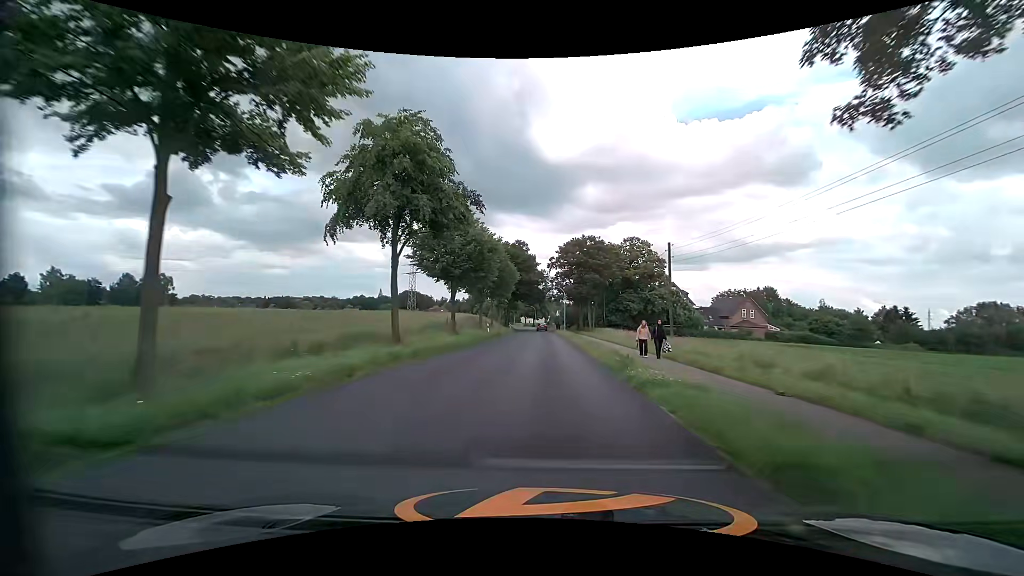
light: Day
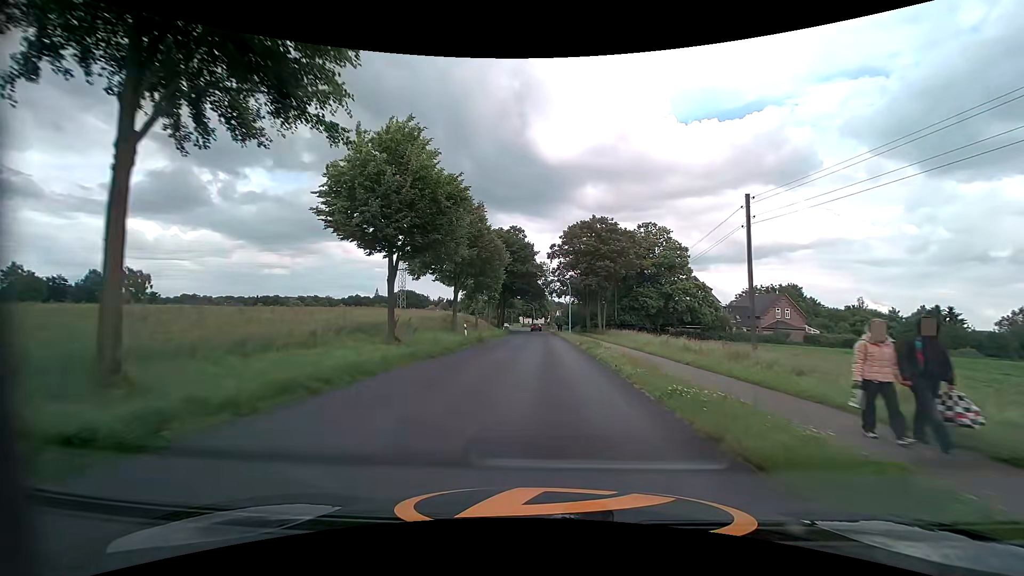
(0.0, +14.4) m; 0°
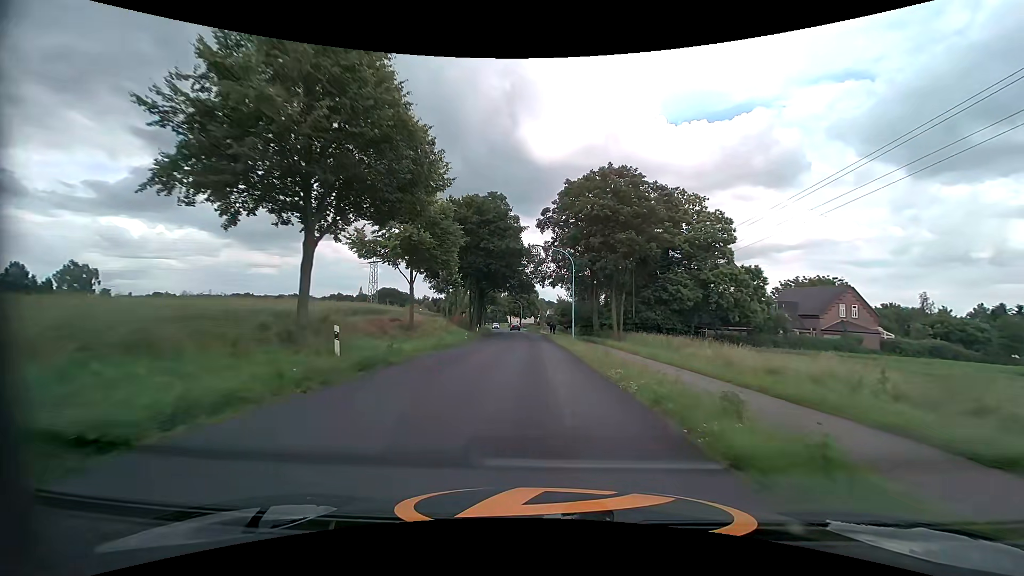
(+0.1, +21.4) m; +1°
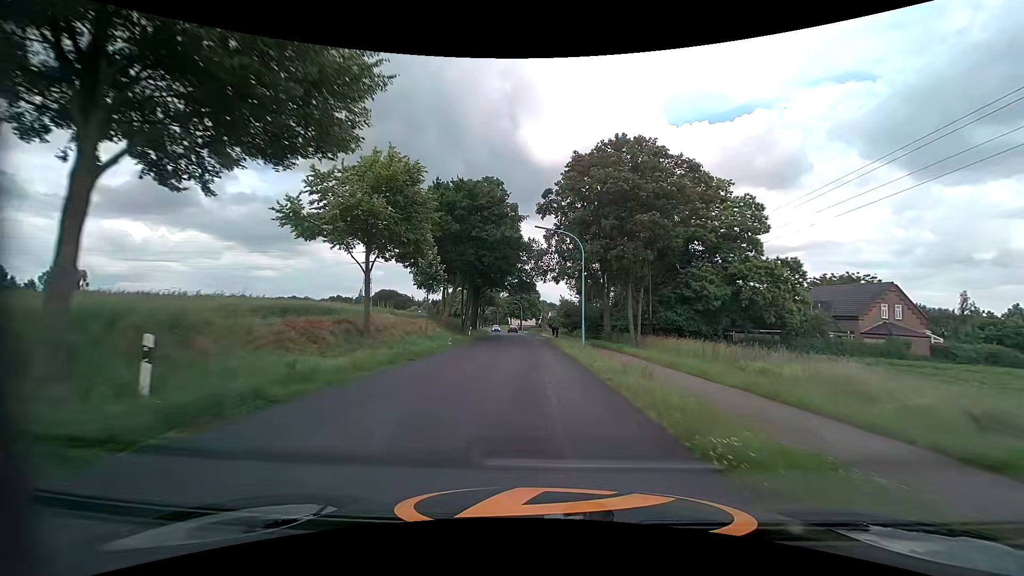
(0.0, +7.3) m; 0°
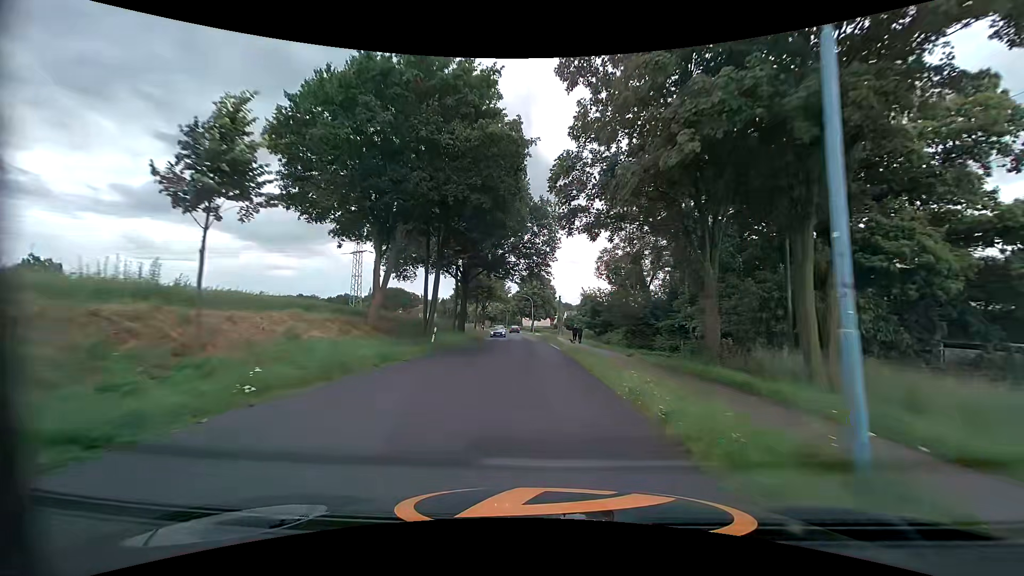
(-0.4, +22.4) m; -2°
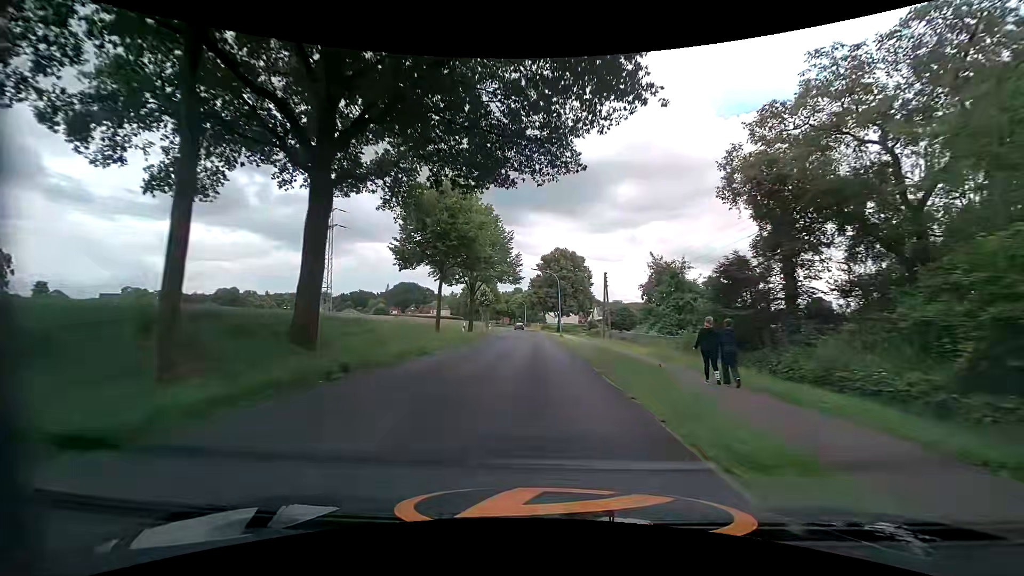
(-0.9, +36.1) m; -2°
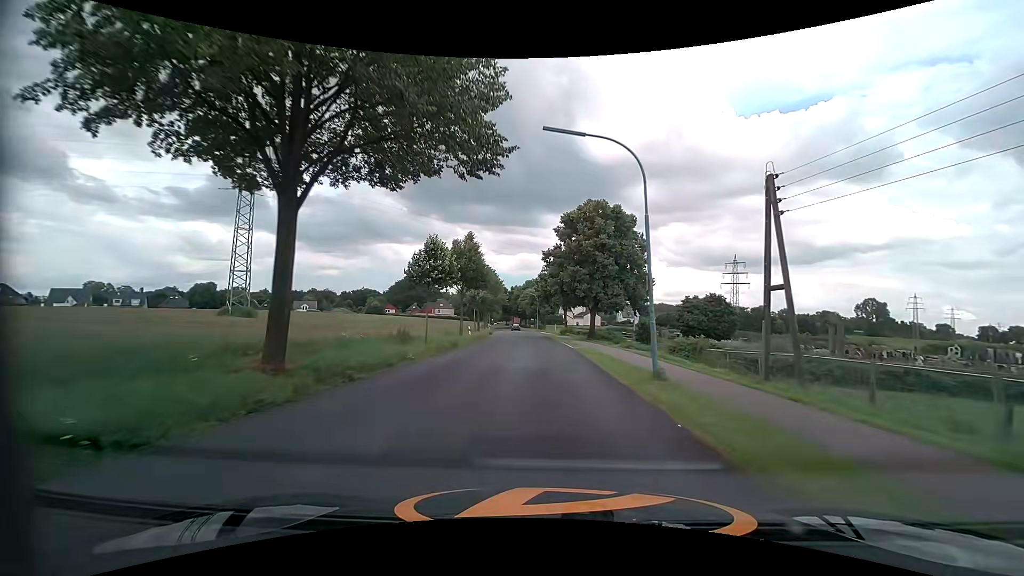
(-1.1, +36.0) m; -3°
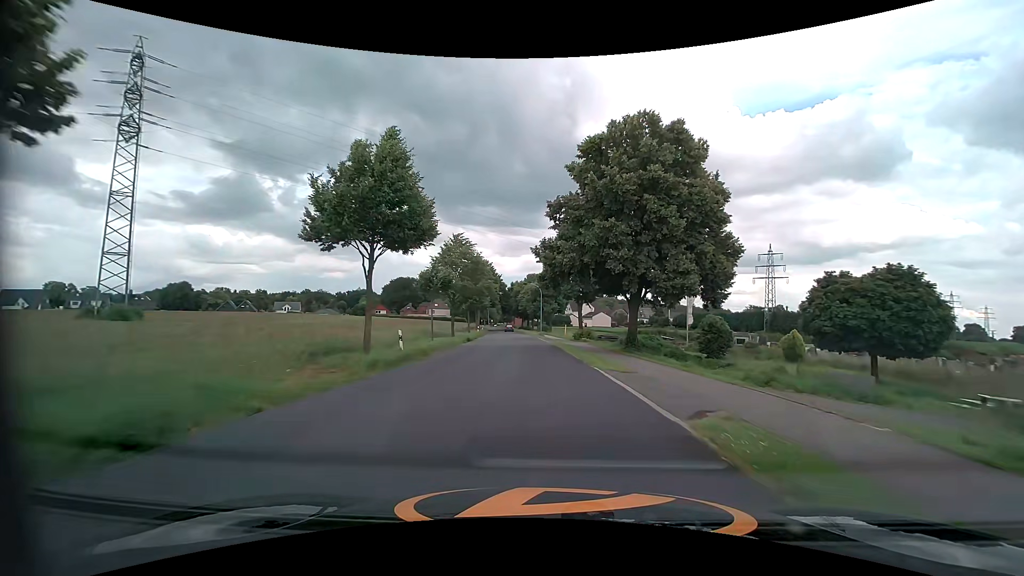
(0.0, +22.5) m; 0°
(0, +10) (0, +20) (-1, +30) (-1, +40) (-2, +50) (-3, +60) (-3, +70) (-4, +80) (-5, +90) (-7, +100) m
